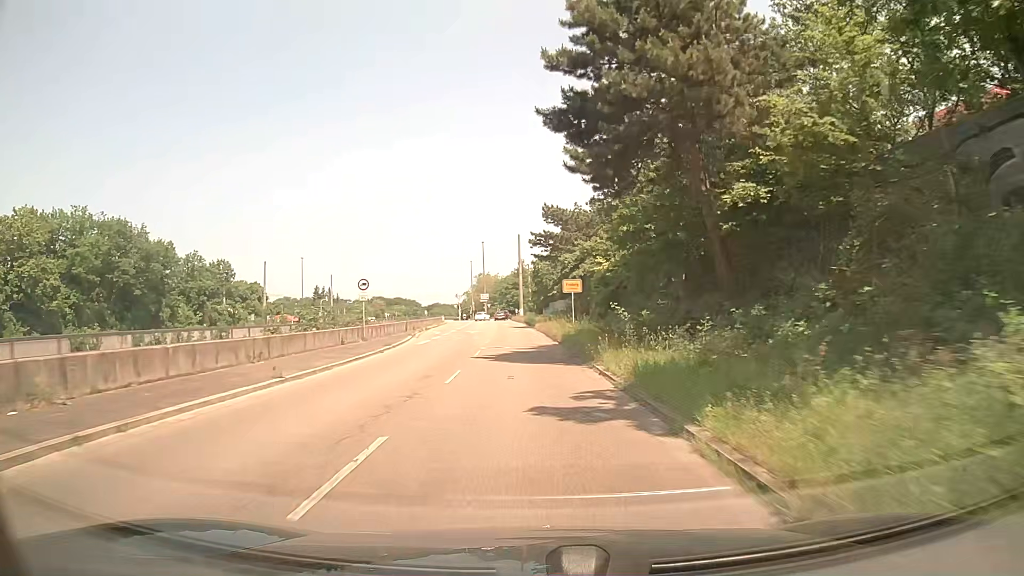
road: trunk_link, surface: asphalt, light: Day
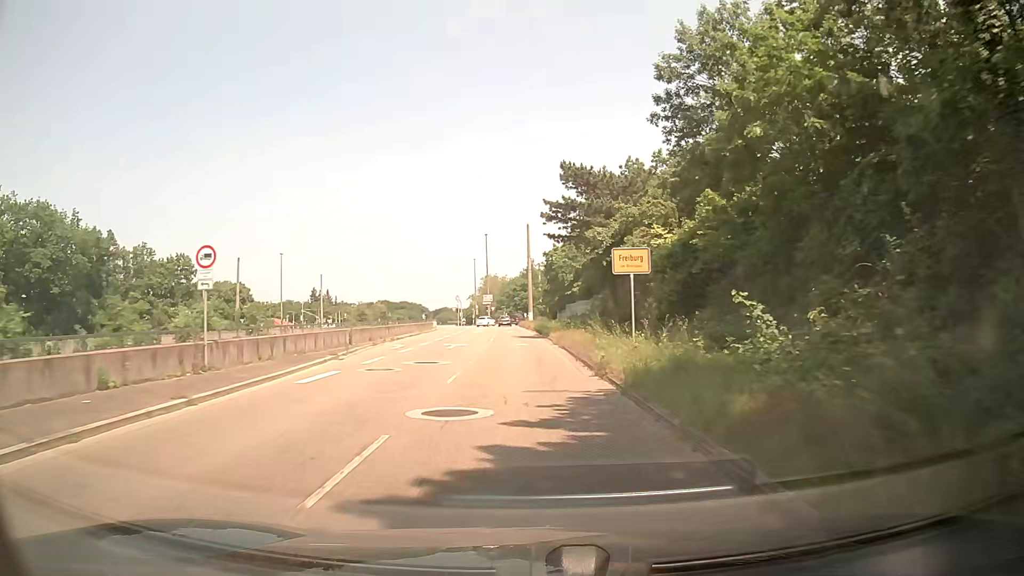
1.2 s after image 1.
(-0.1, +17.6) m; -1°
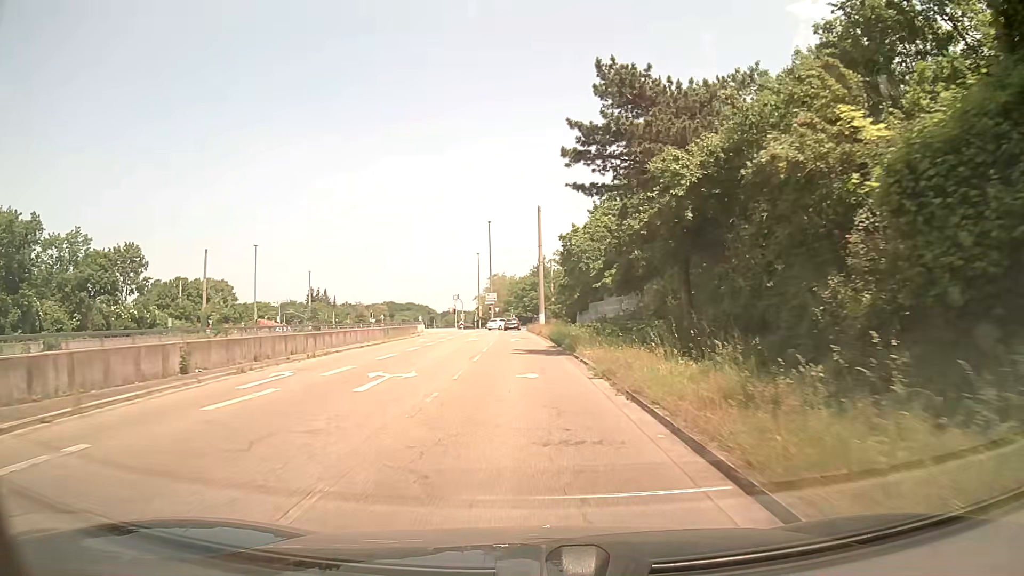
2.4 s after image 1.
(-0.2, +16.6) m; -1°
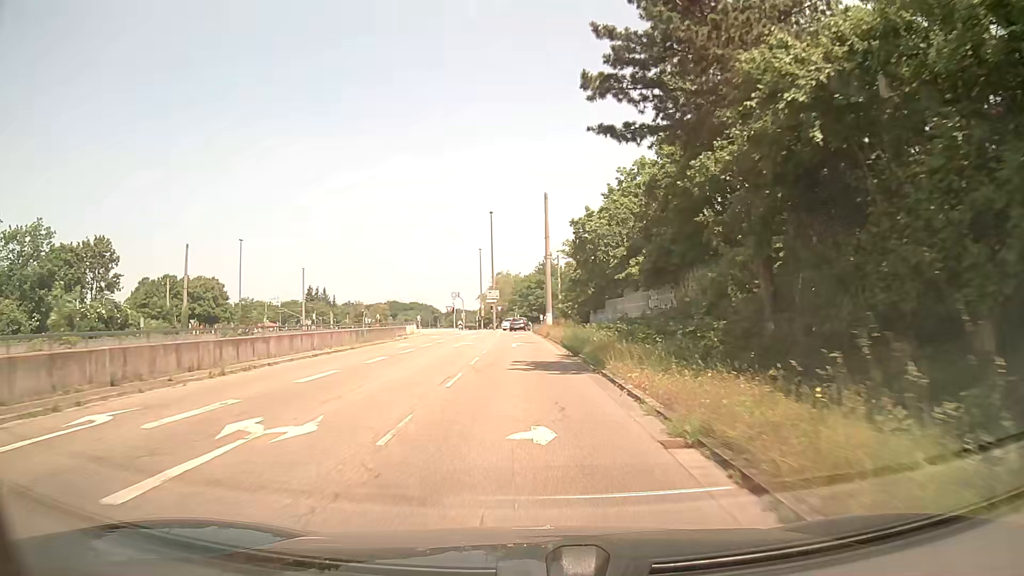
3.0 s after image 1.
(0.0, +7.9) m; 0°
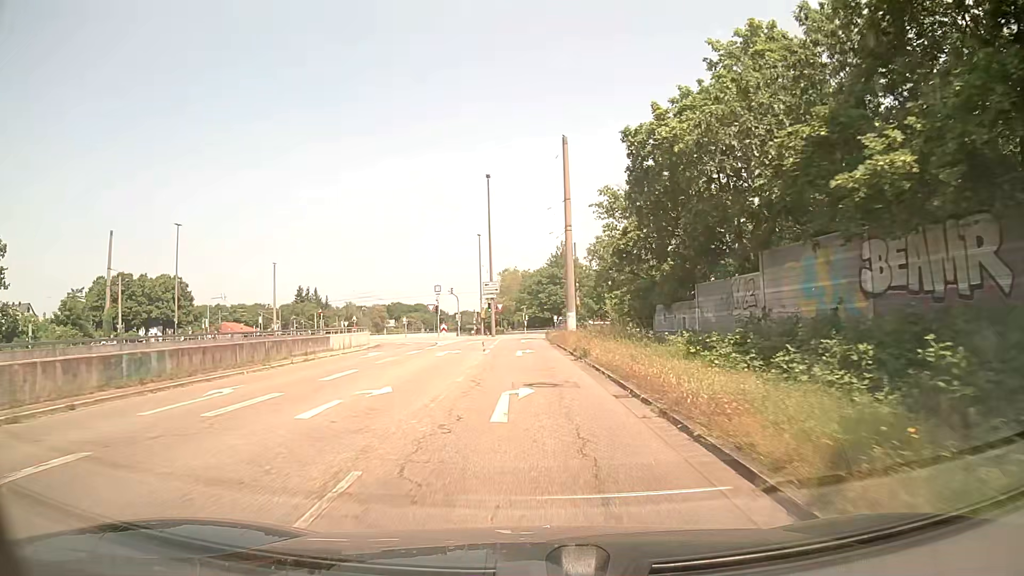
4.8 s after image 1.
(-0.2, +22.2) m; -1°
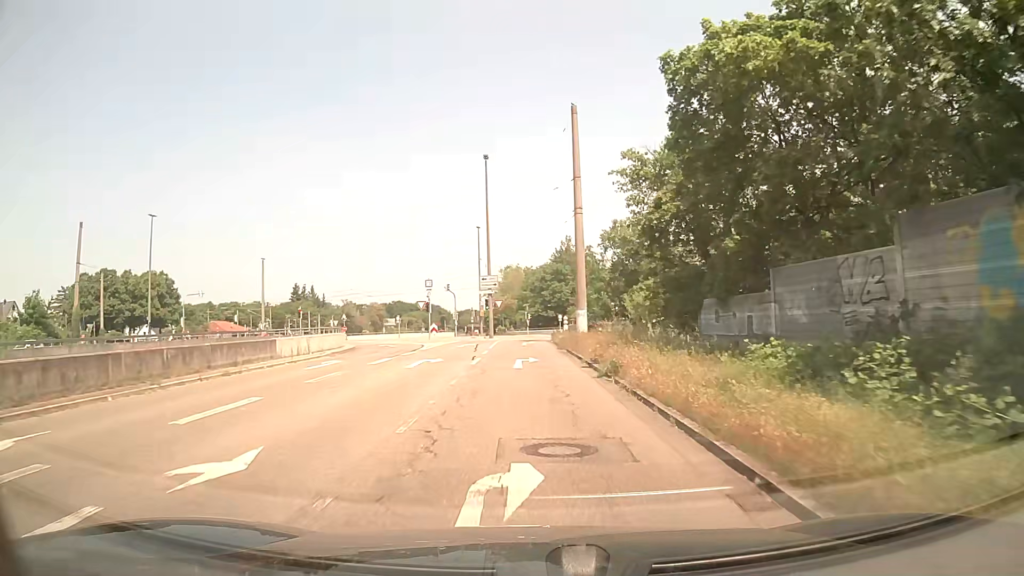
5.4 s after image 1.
(0.0, +6.9) m; 0°
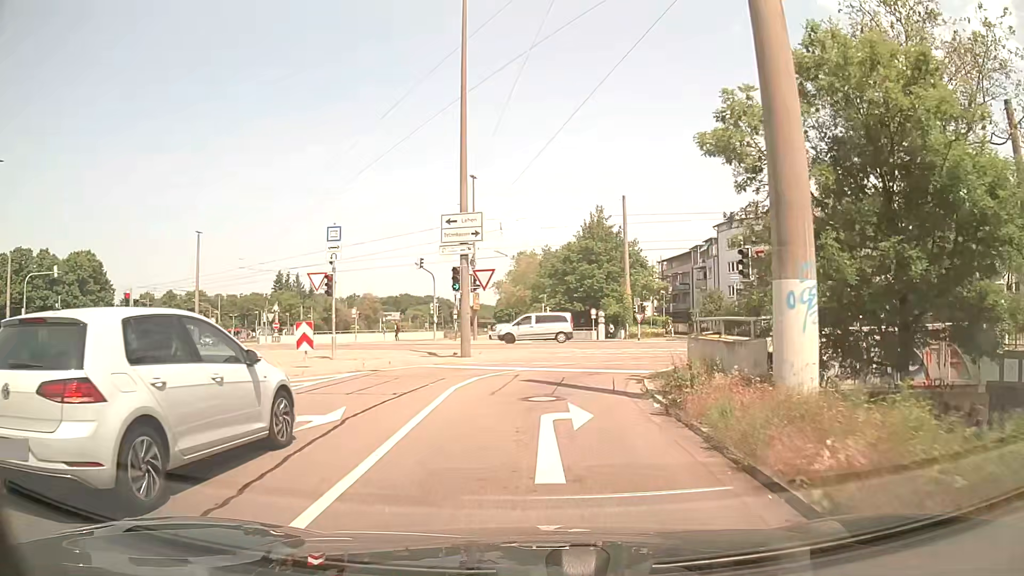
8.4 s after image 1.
(-0.5, +29.2) m; -2°
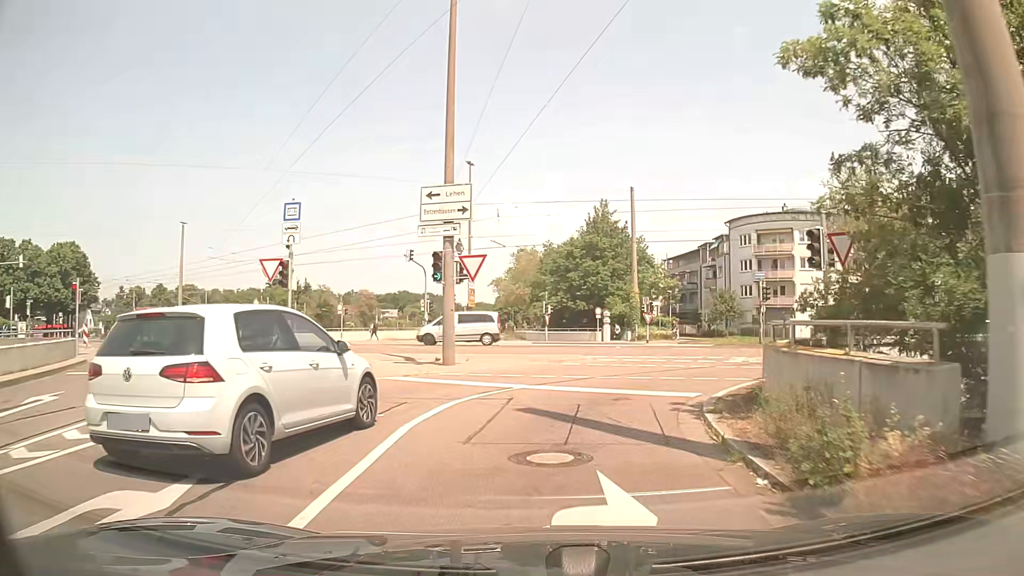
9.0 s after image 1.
(0.0, +4.5) m; 0°
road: tertiary_link
(+1, +10) (+6, +18) (+16, +20) (+26, +18) (+35, +15) (+45, +13) (+54, +10) (+64, +7) (+74, +4) (+83, +1) m
